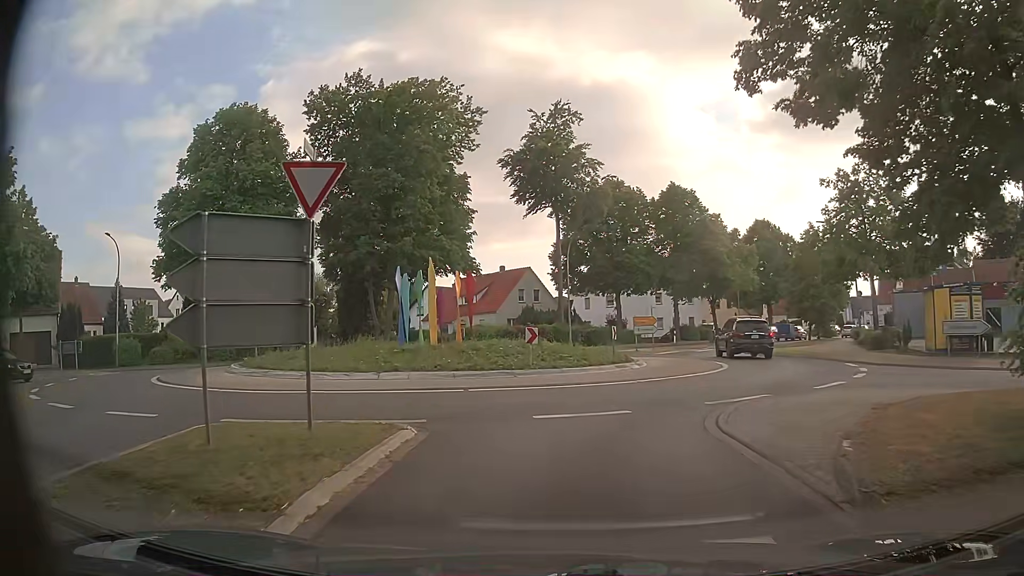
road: primary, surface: asphalt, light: Day
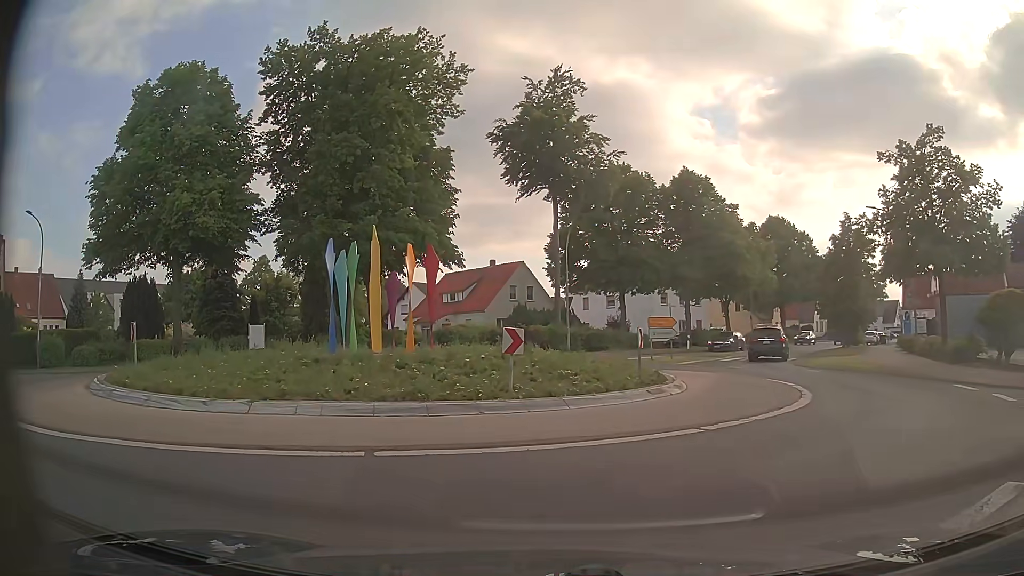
(0.0, +7.0) m; +1°
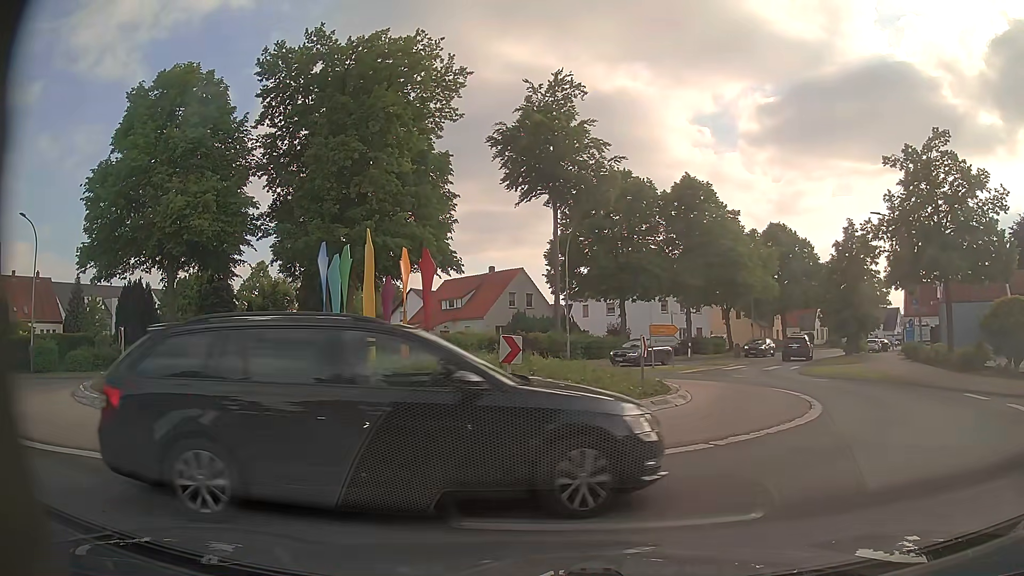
(0.0, +0.5) m; 0°
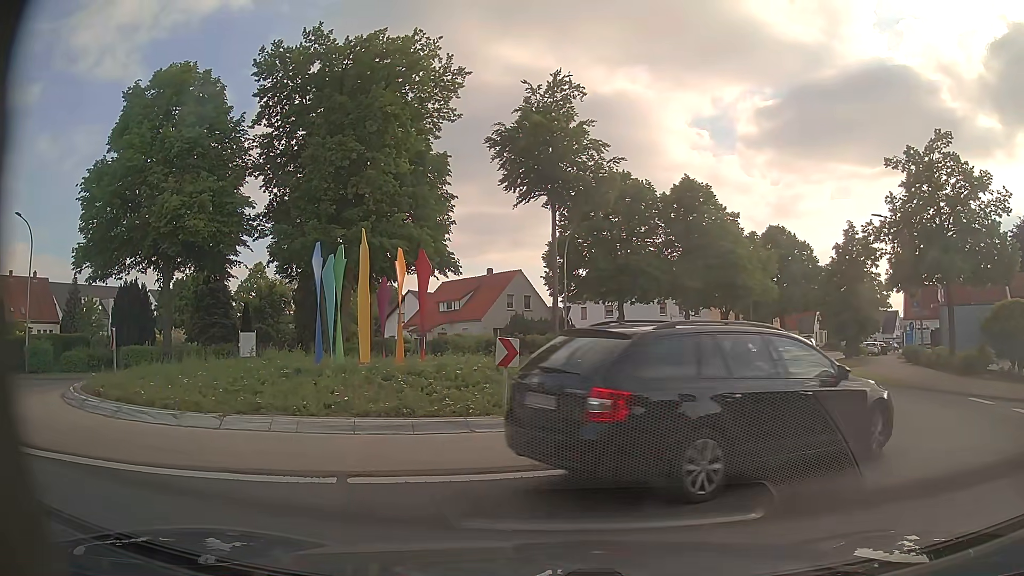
(0.0, +0.4) m; 0°
